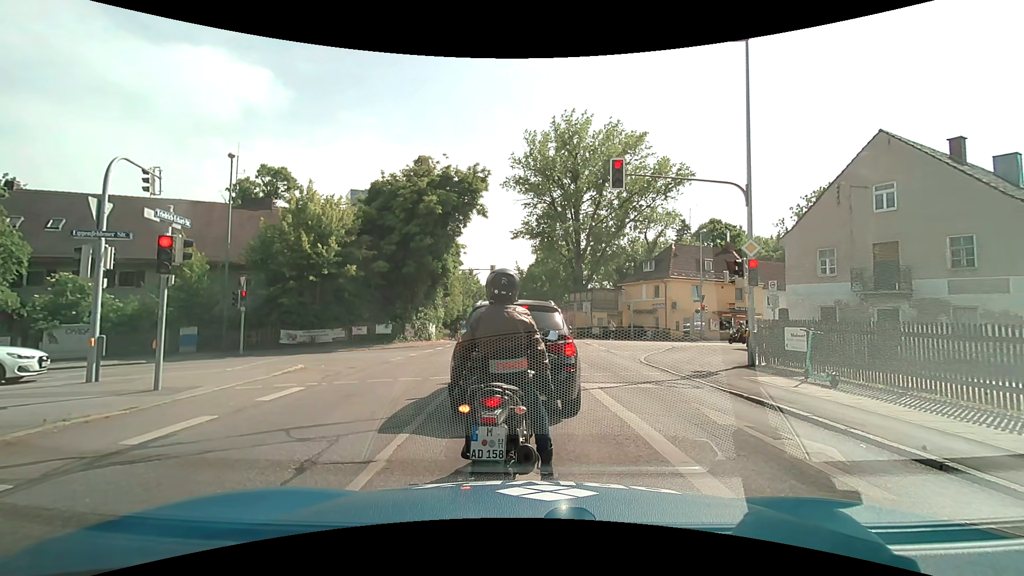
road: secondary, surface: asphalt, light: Day
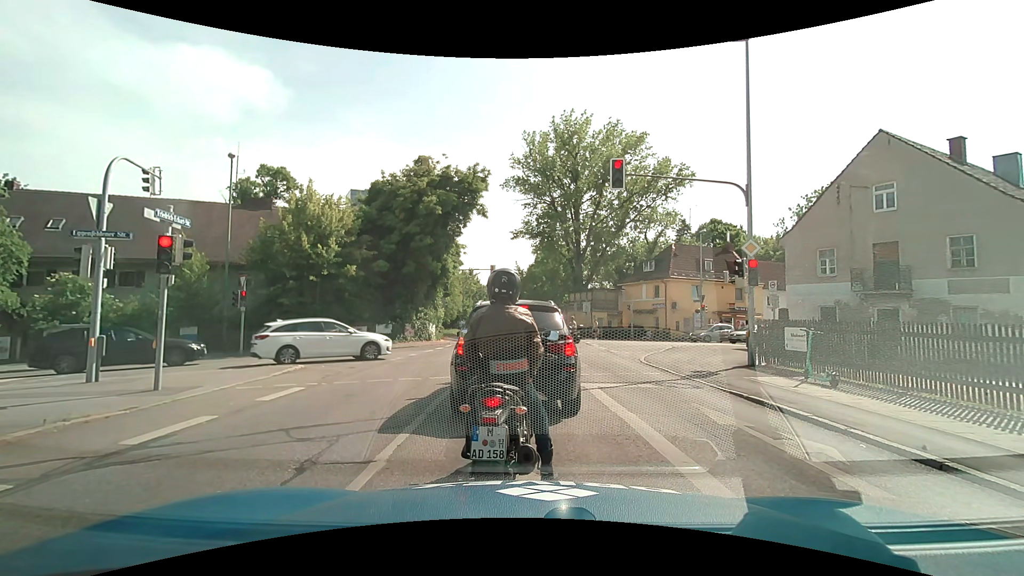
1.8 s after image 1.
(0.0, 0.0) m; 0°
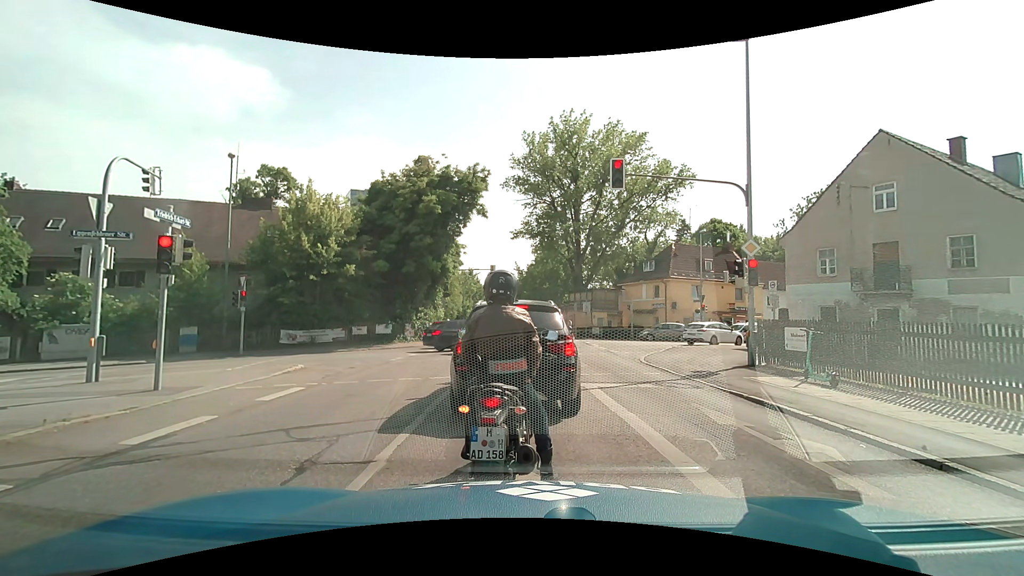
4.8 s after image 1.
(0.0, 0.0) m; 0°
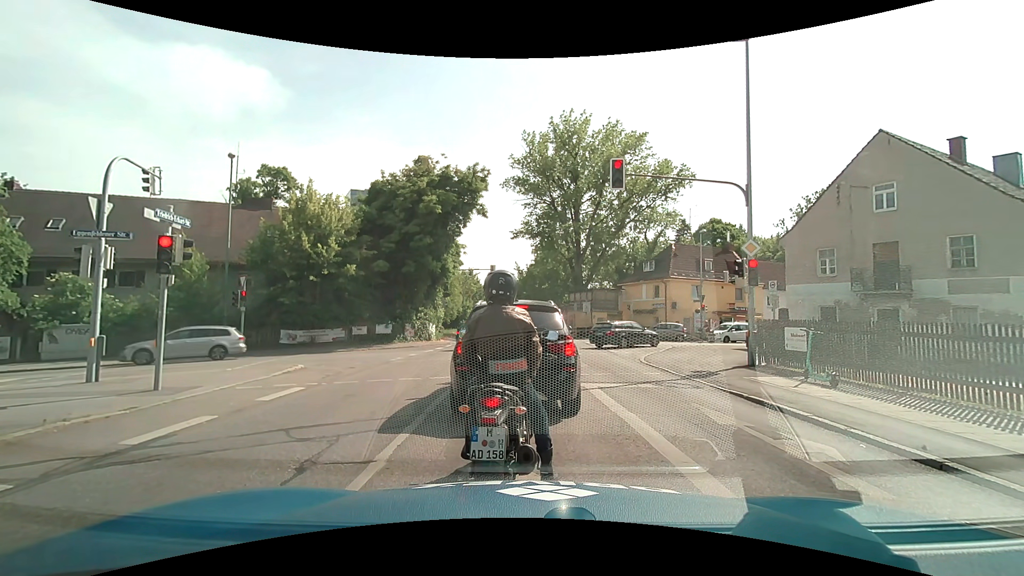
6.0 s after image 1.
(0.0, 0.0) m; 0°
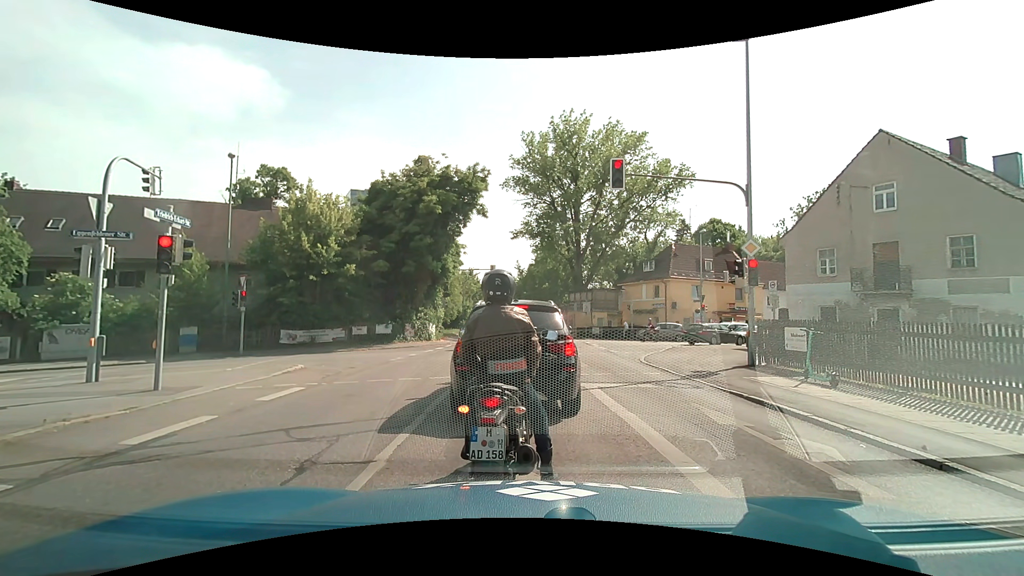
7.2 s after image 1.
(0.0, 0.0) m; 0°
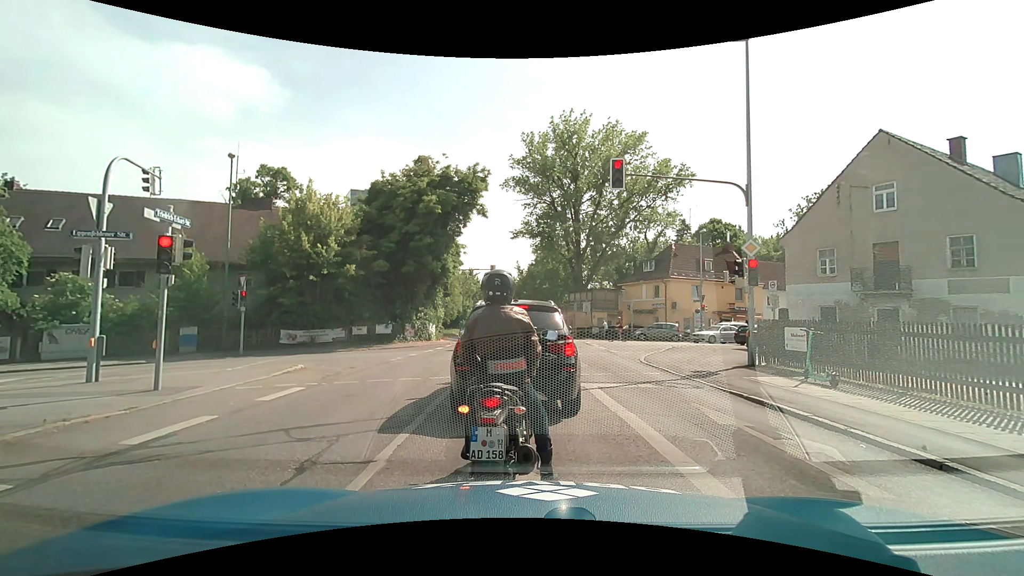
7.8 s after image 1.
(0.0, 0.0) m; 0°
